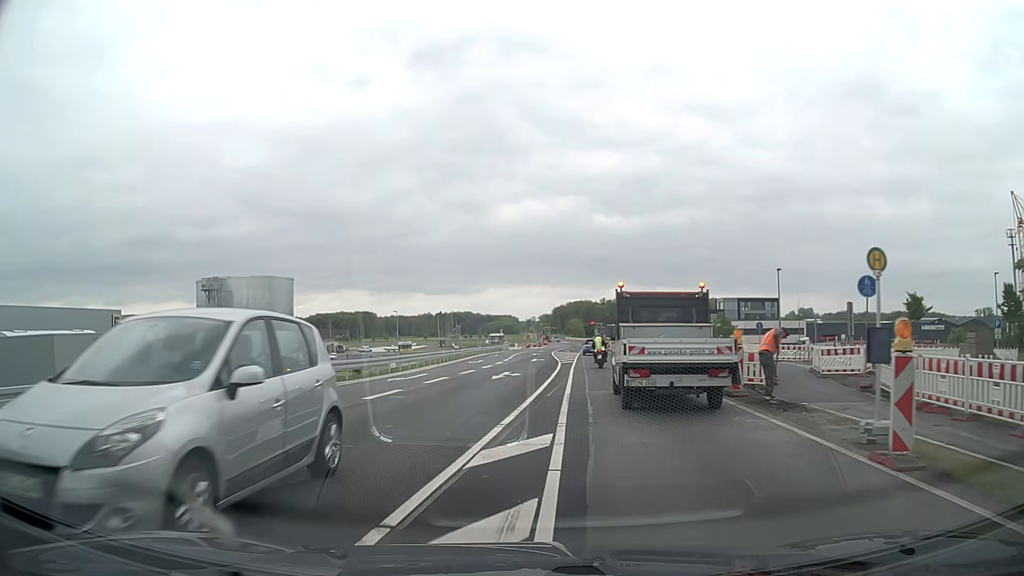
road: primary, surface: asphalt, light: Day
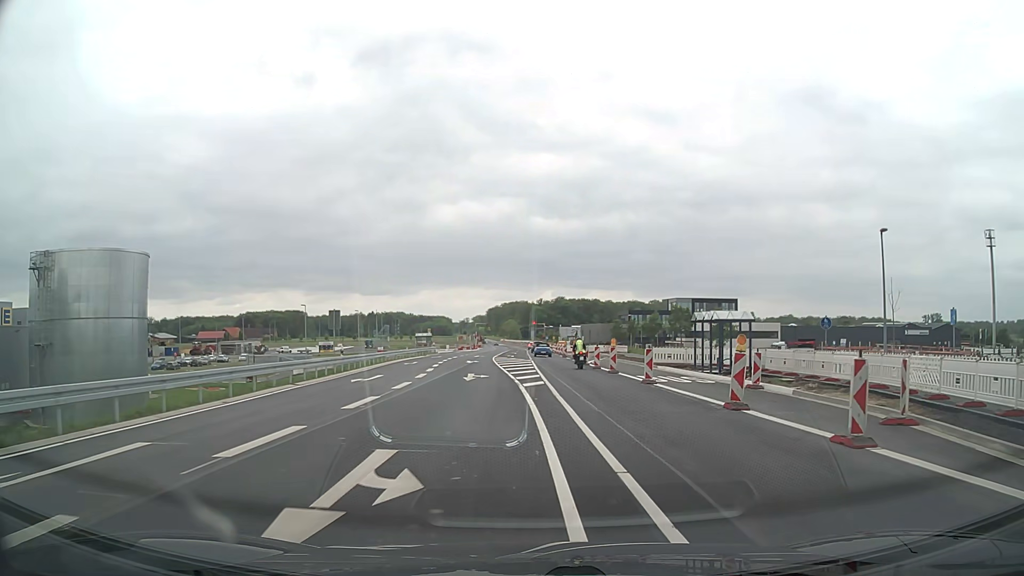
(-0.3, +20.4) m; +5°
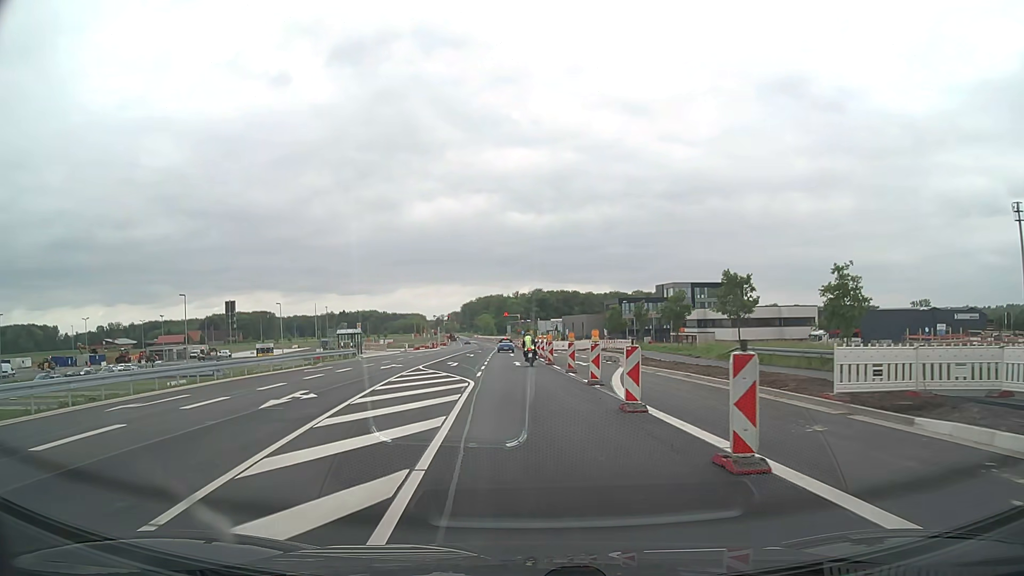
(+1.5, +30.3) m; +2°
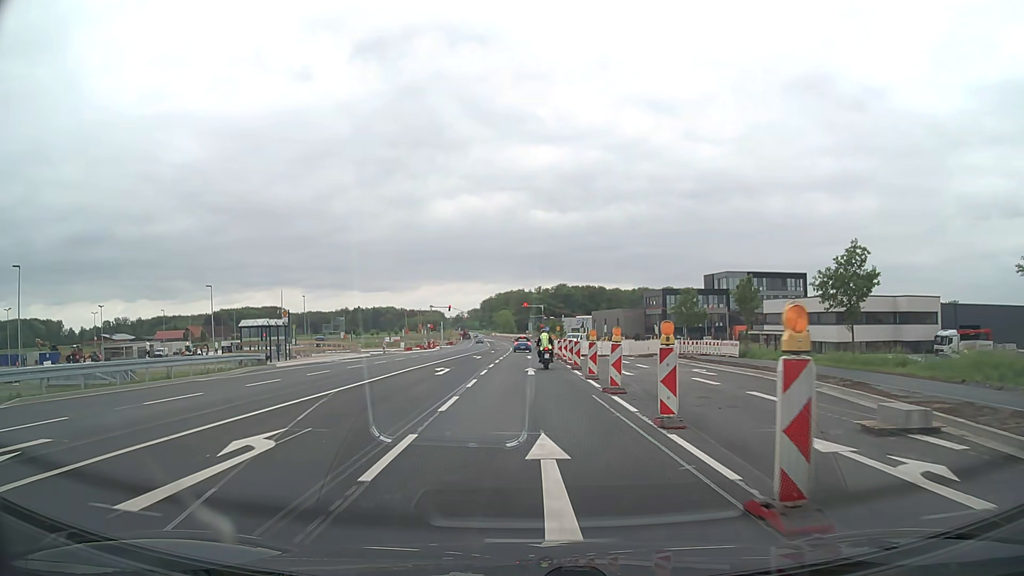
(-0.7, +30.7) m; -2°
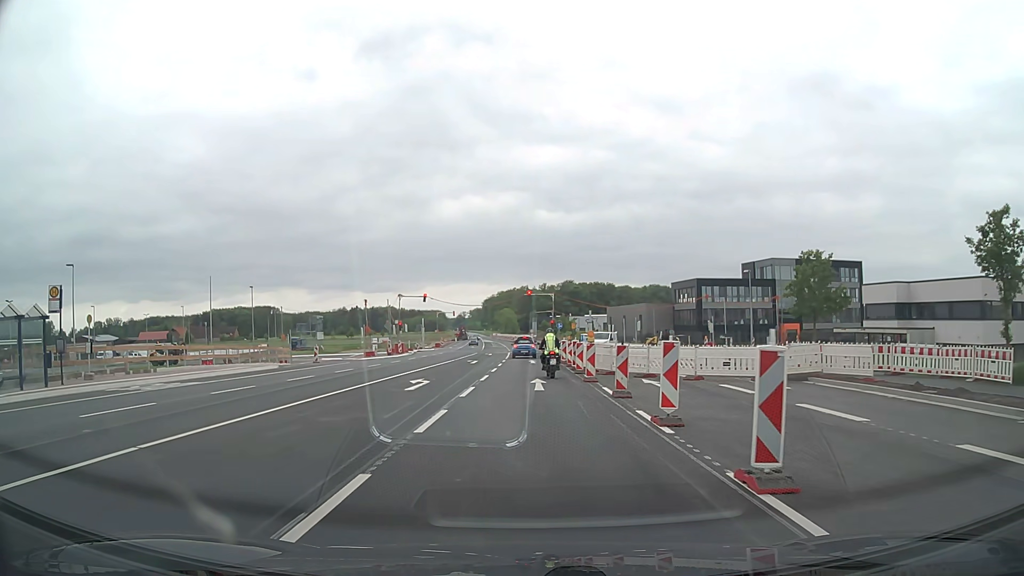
(-0.1, +26.8) m; 0°
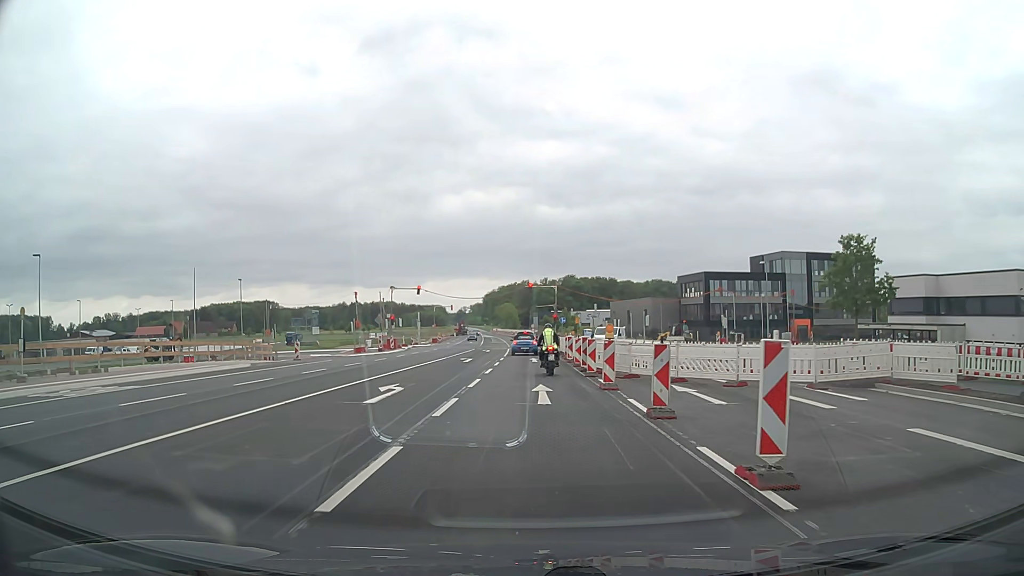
(0.0, +4.6) m; 0°
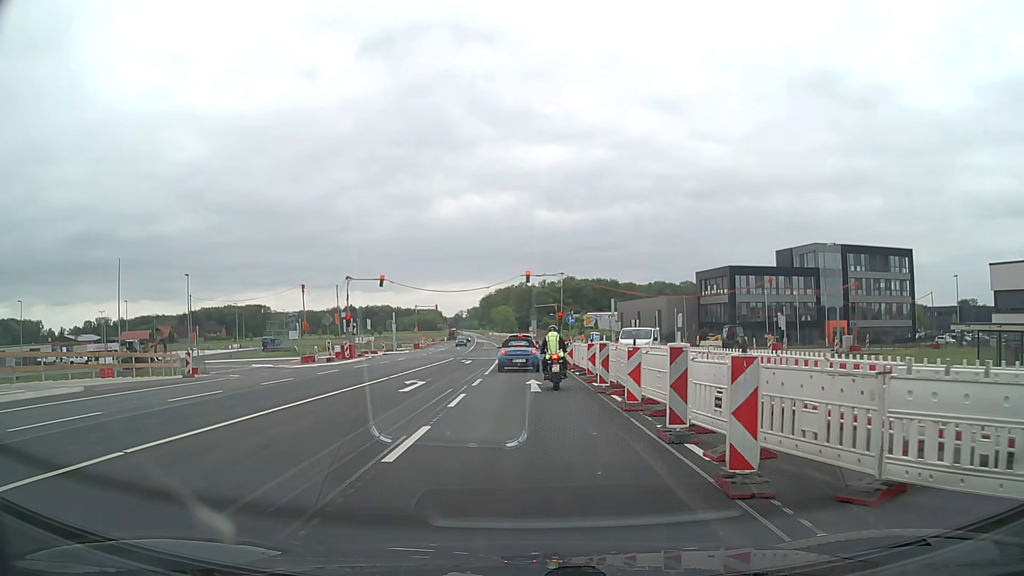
(+0.1, +15.6) m; 0°
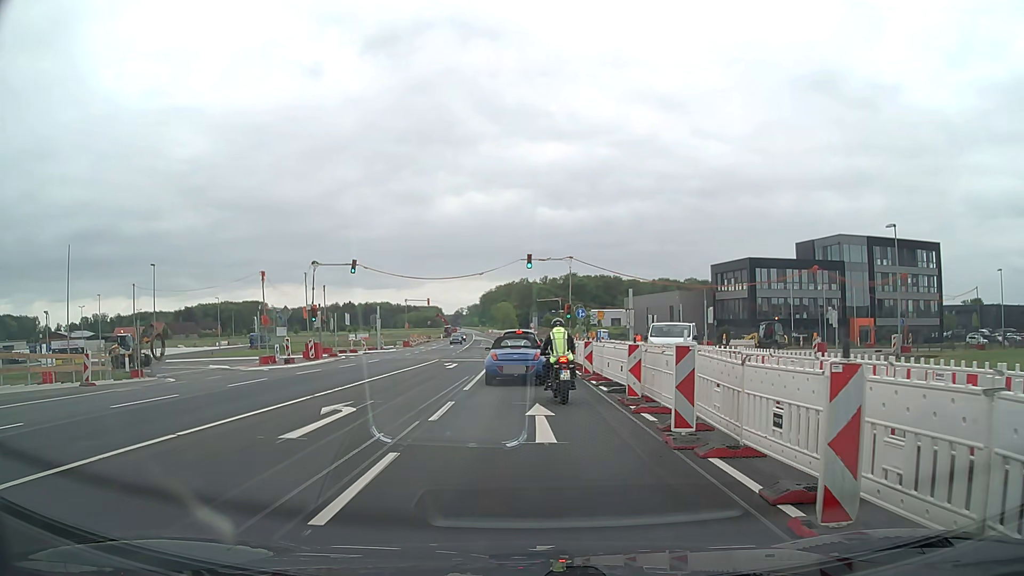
(0.0, +8.6) m; 0°
(0, +10) (0, +20) (0, +30) (0, +40) (-1, +50) (-1, +60) (-2, +70) (-2, +80) (-3, +90) (-3, +100) m
